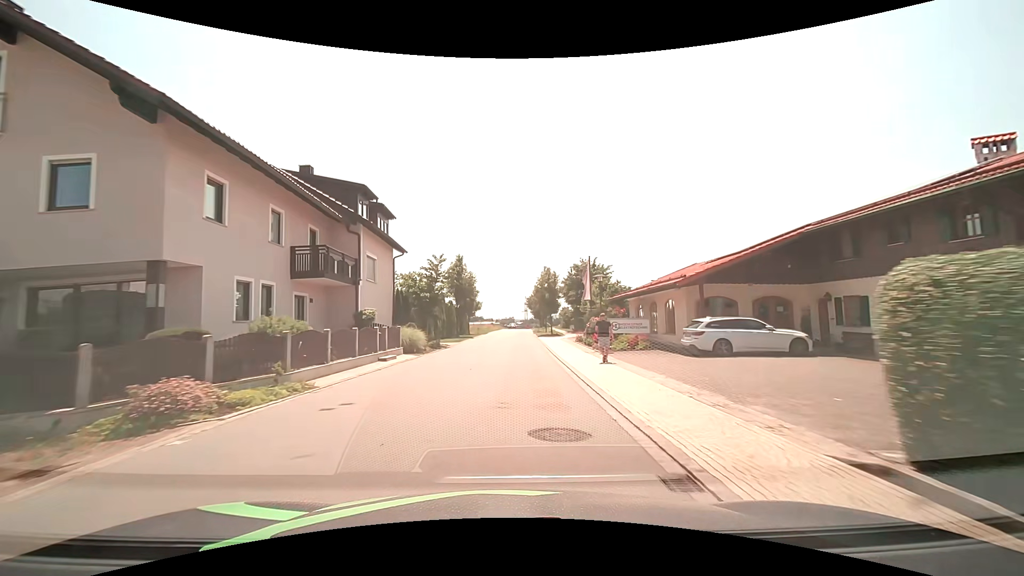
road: tertiary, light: Day
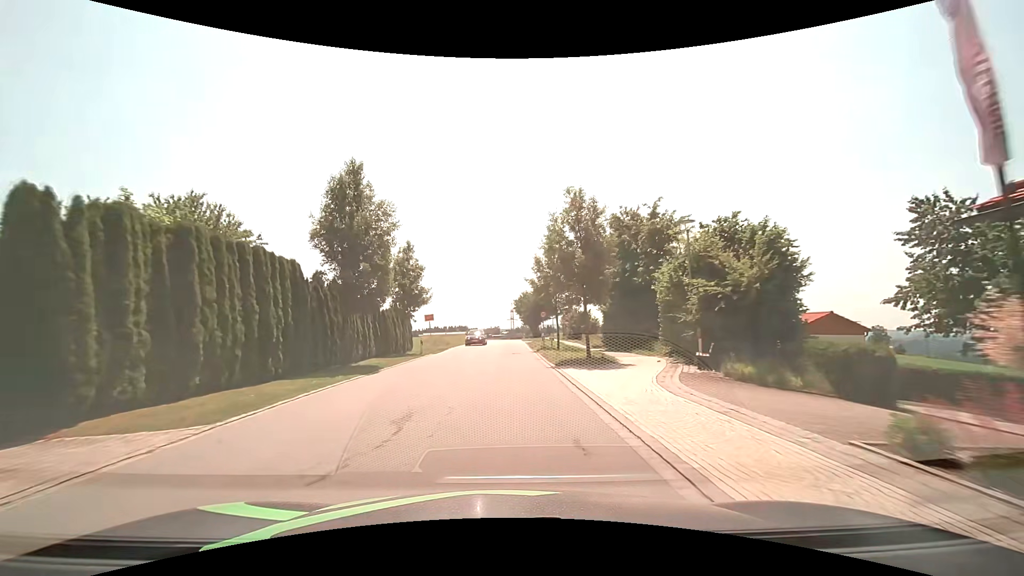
(+0.6, +30.4) m; +1°
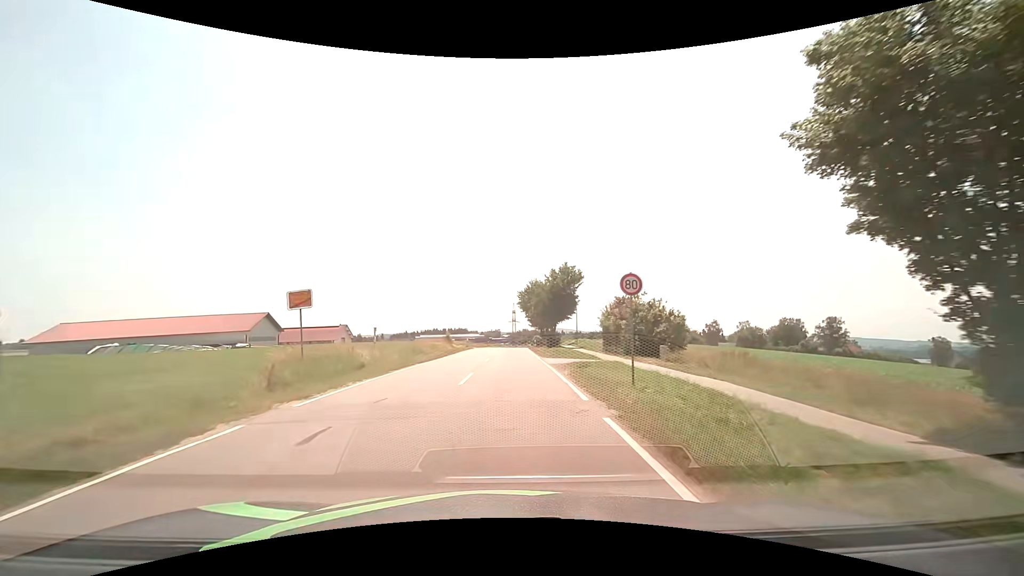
(-0.1, +31.2) m; 0°
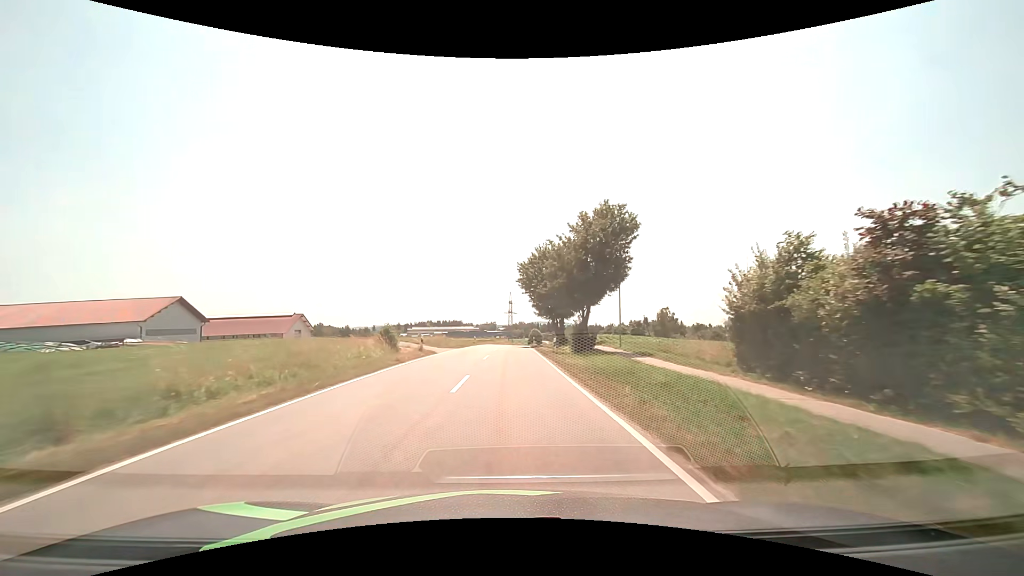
(+0.2, +26.6) m; +1°
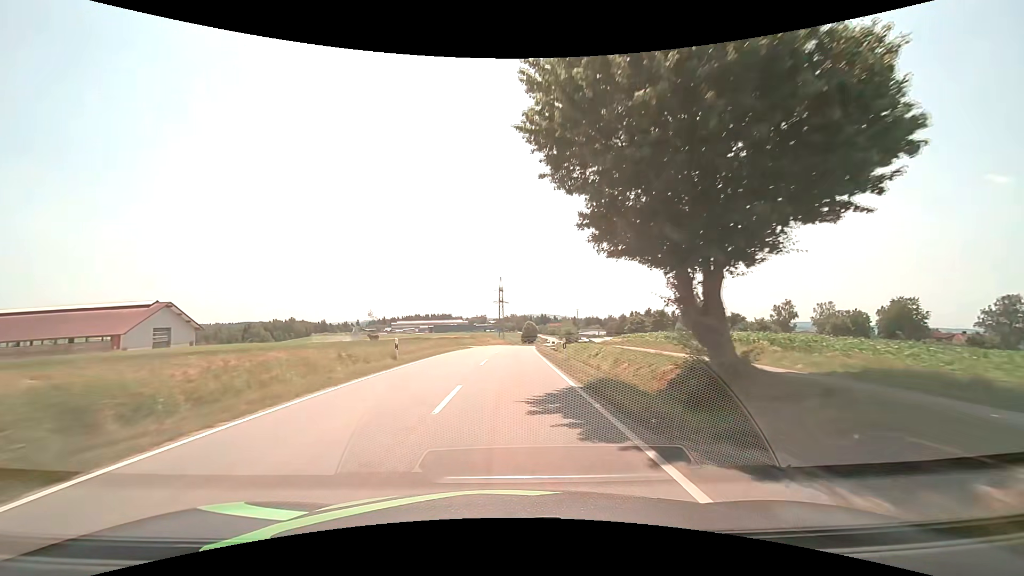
(+0.3, +39.6) m; +1°
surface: asphalt
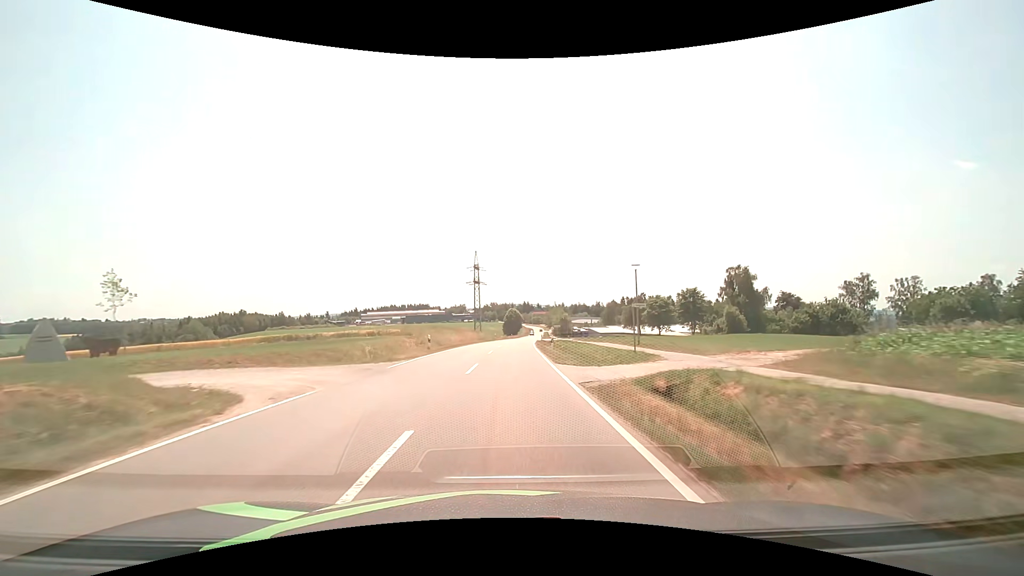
(+0.8, +42.0) m; +2°
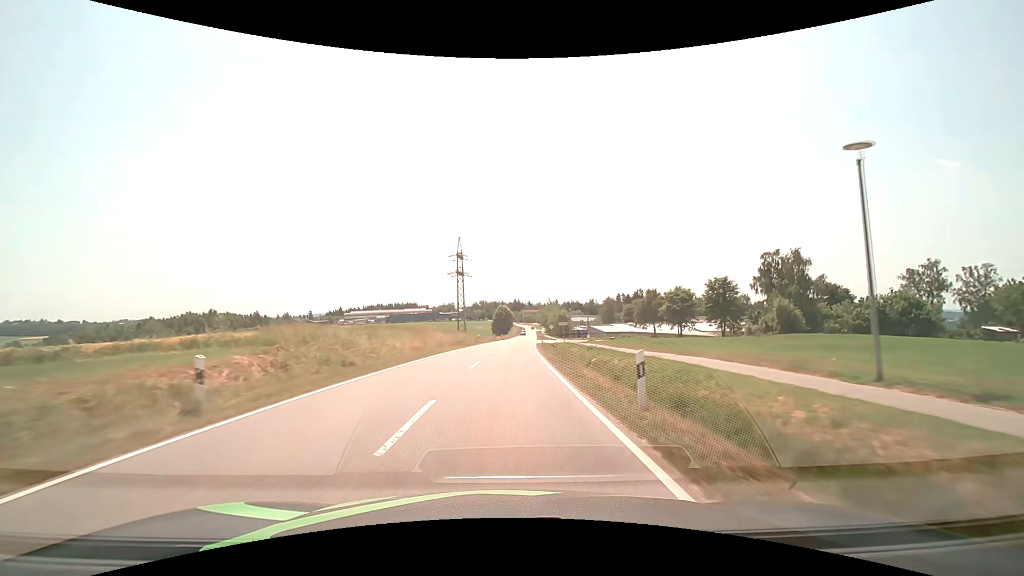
(+0.2, +21.5) m; +1°
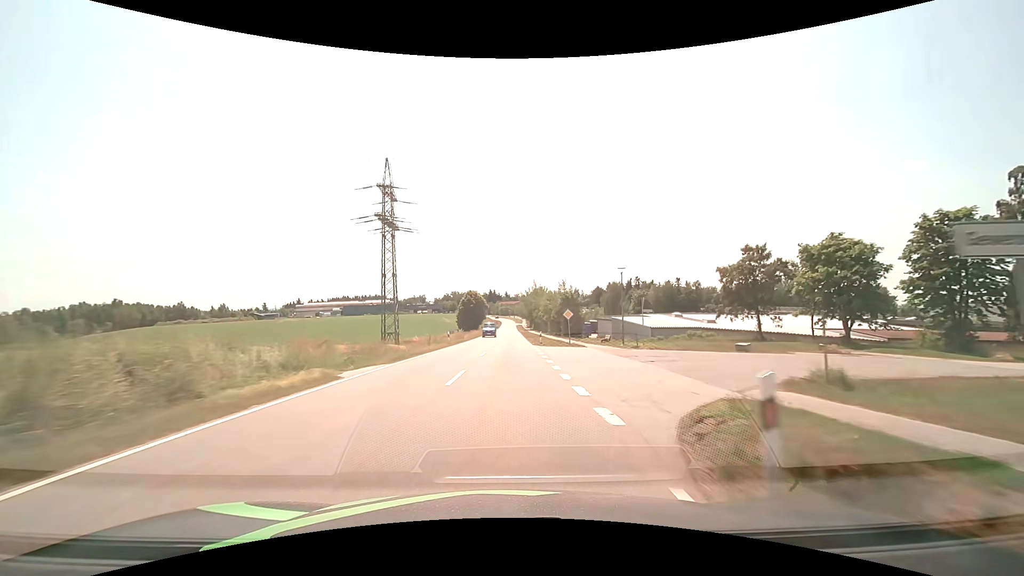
(+1.6, +54.4) m; +3°
